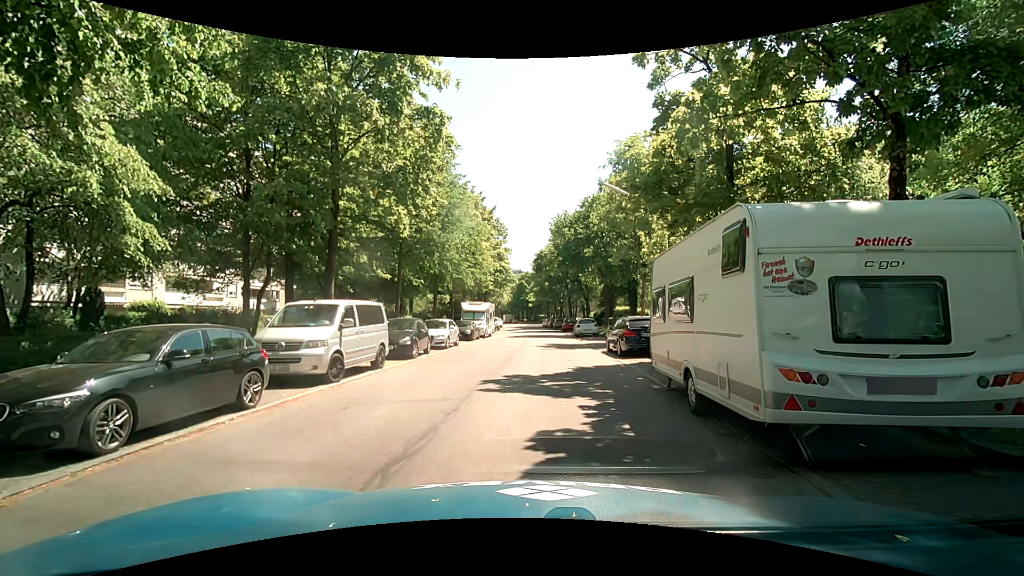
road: residential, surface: asphalt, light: Day
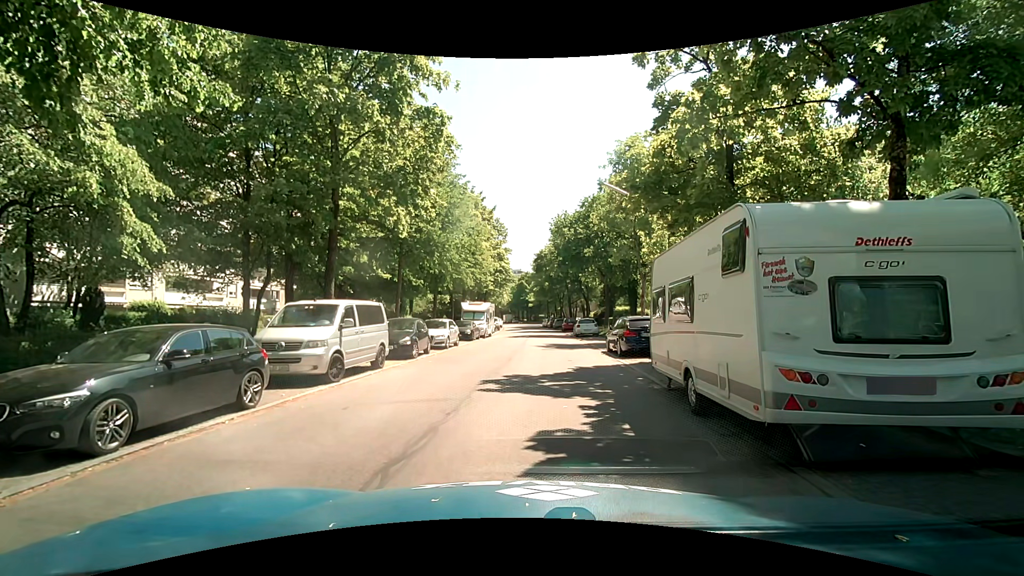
(0.0, 0.0) m; 0°
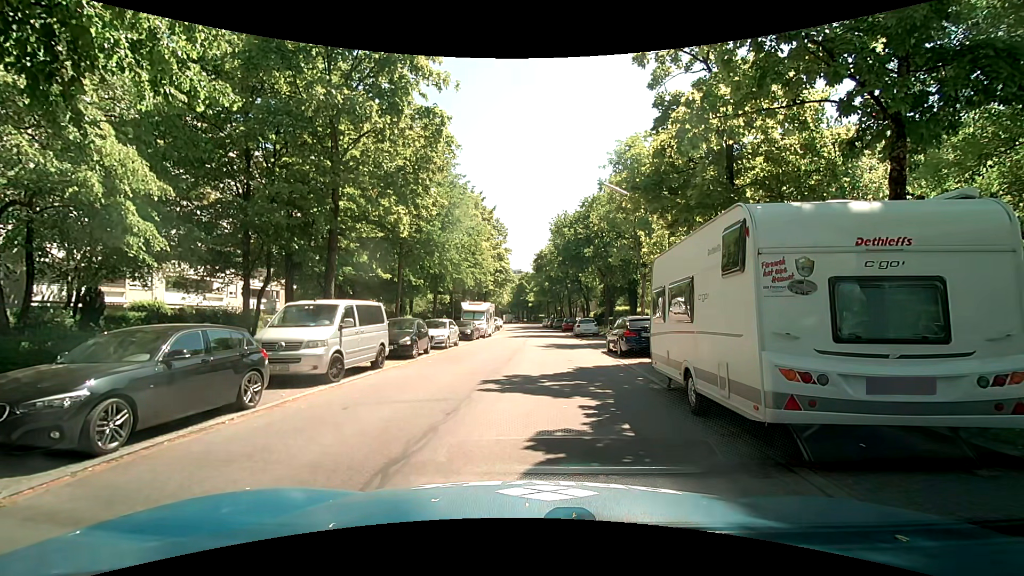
(0.0, 0.0) m; 0°
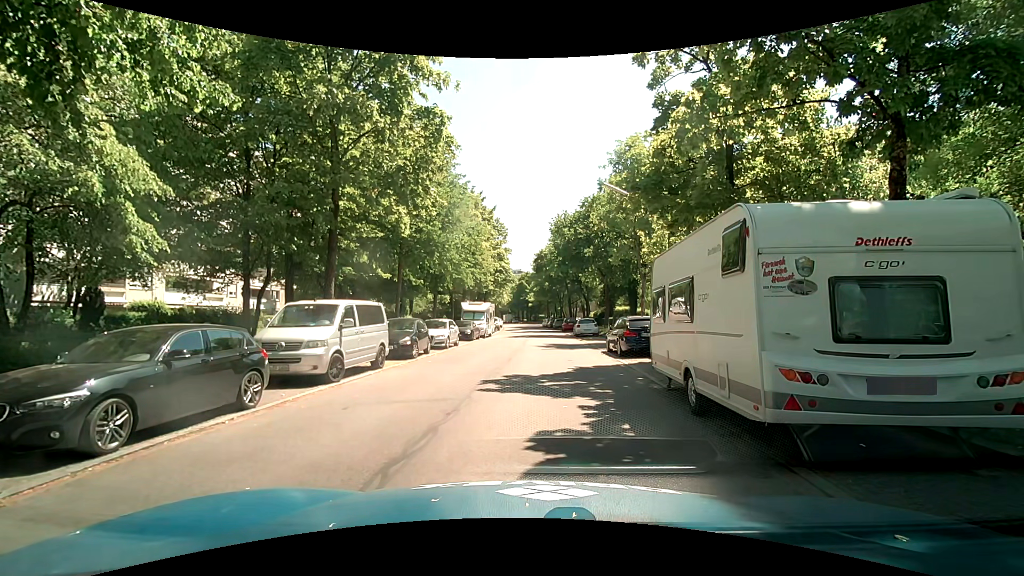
(0.0, 0.0) m; 0°
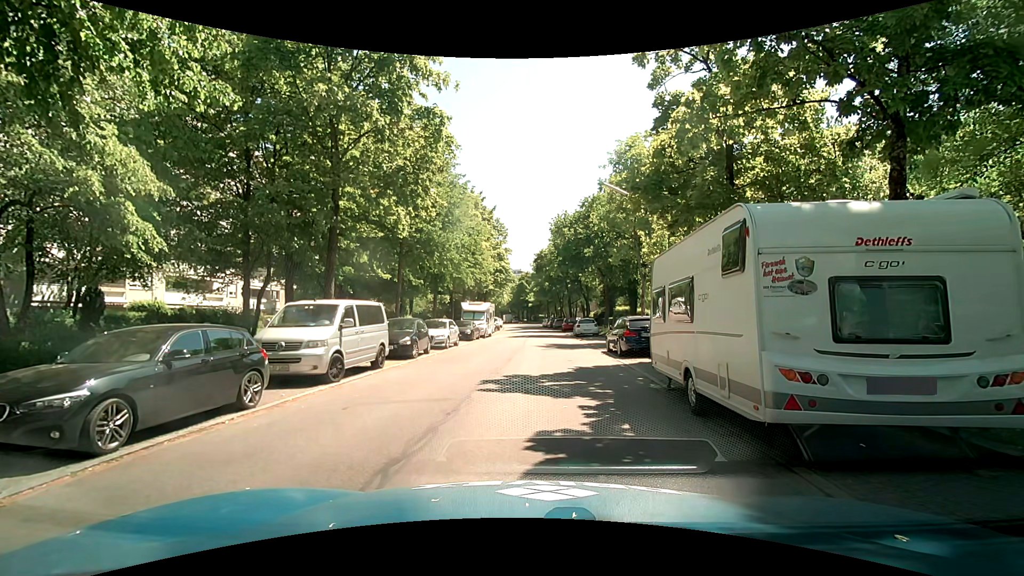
(0.0, 0.0) m; 0°
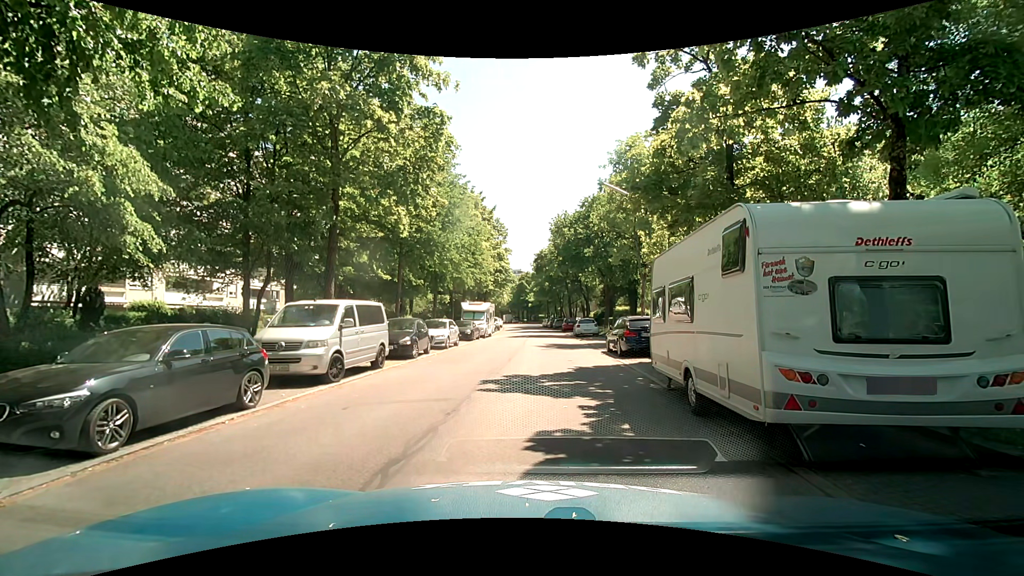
(0.0, 0.0) m; 0°
